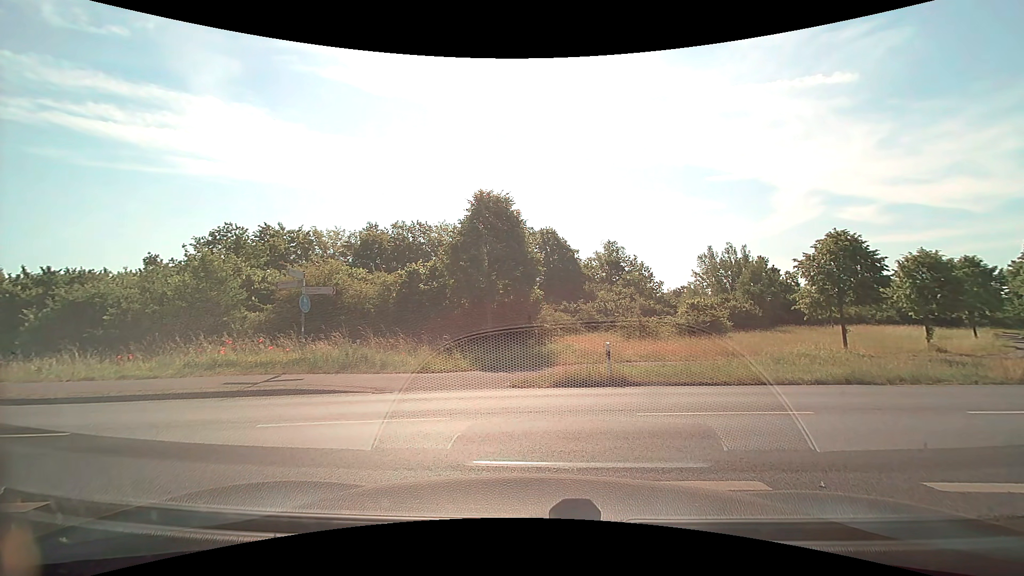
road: tertiary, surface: asphalt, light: Day
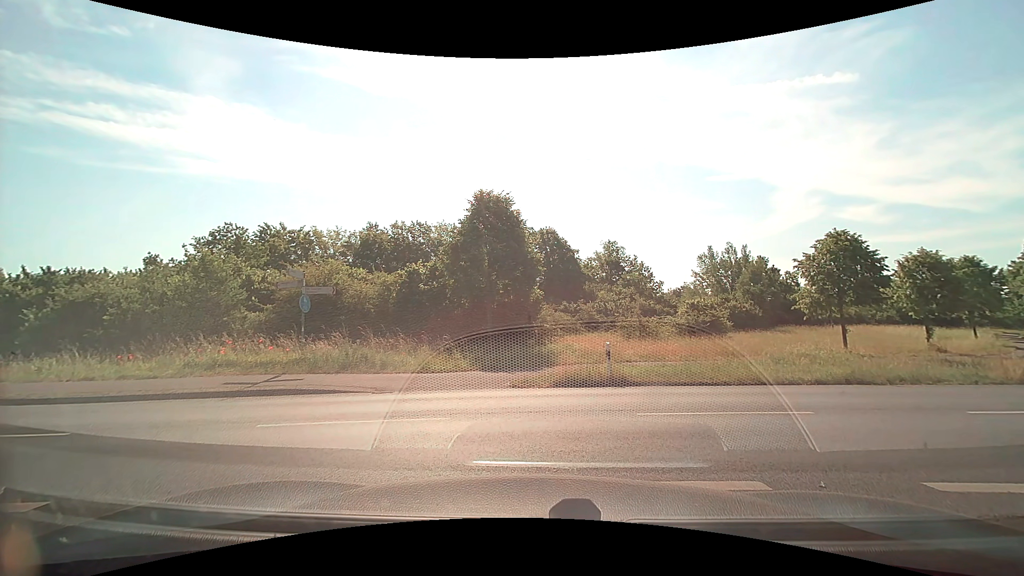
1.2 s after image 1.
(0.0, 0.0) m; 0°
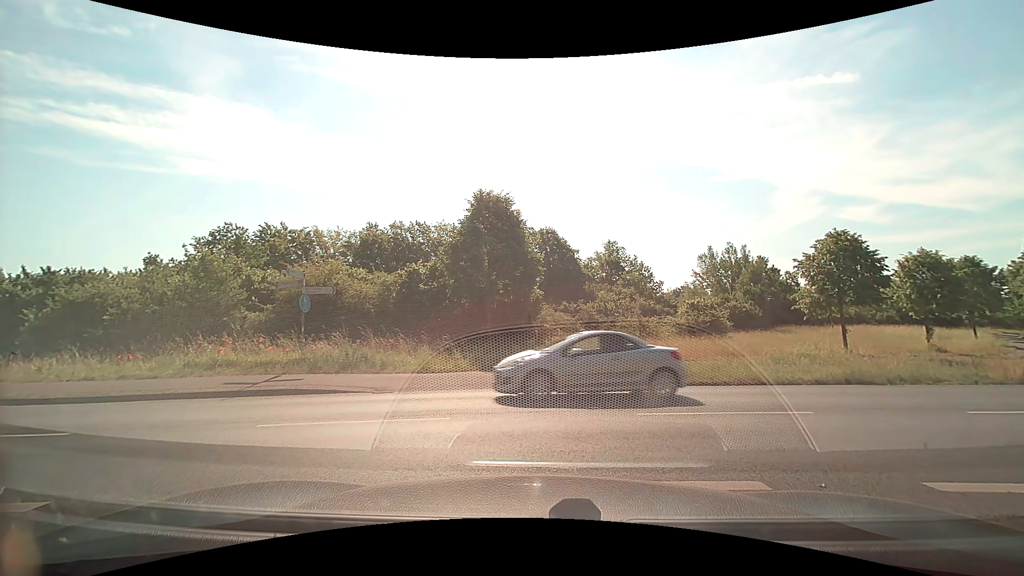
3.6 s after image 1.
(0.0, 0.0) m; 0°
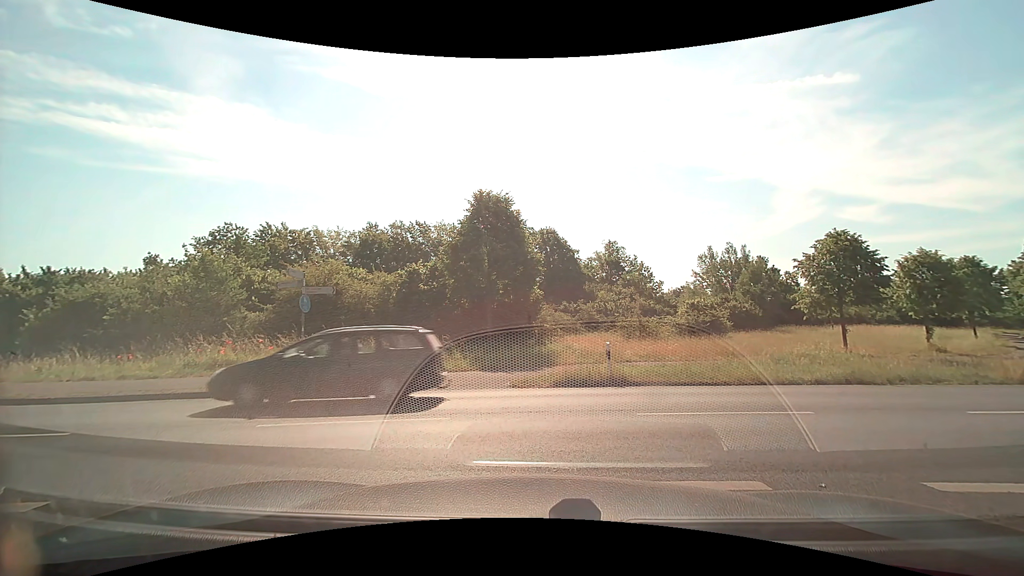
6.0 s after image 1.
(0.0, 0.0) m; 0°
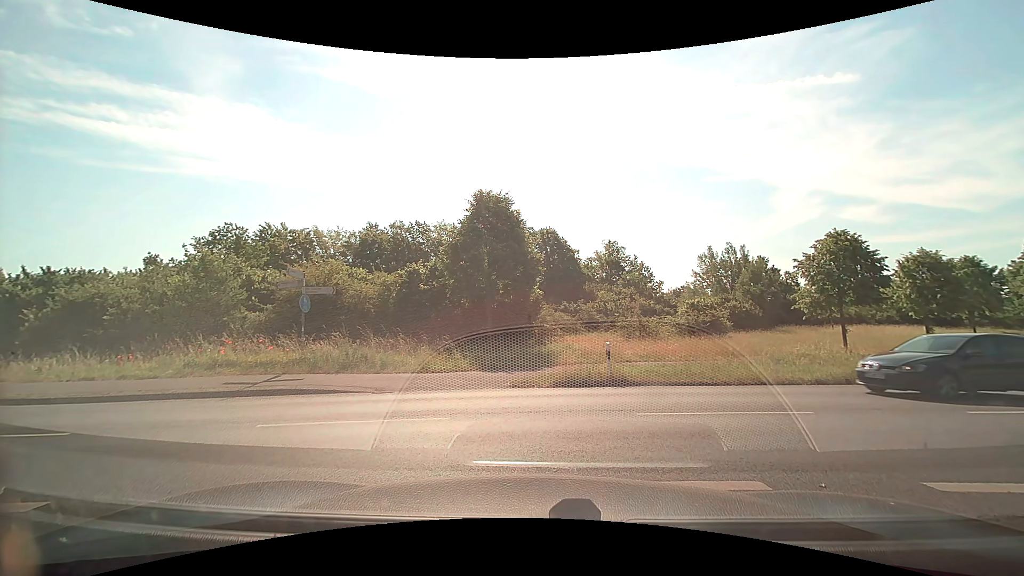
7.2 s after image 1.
(0.0, 0.0) m; 0°
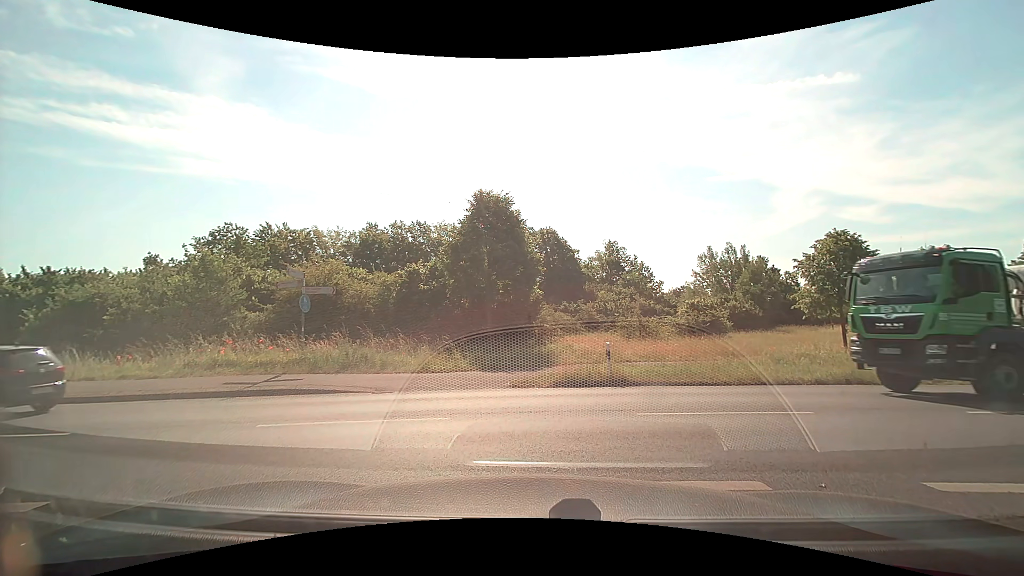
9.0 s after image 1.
(0.0, 0.0) m; 0°
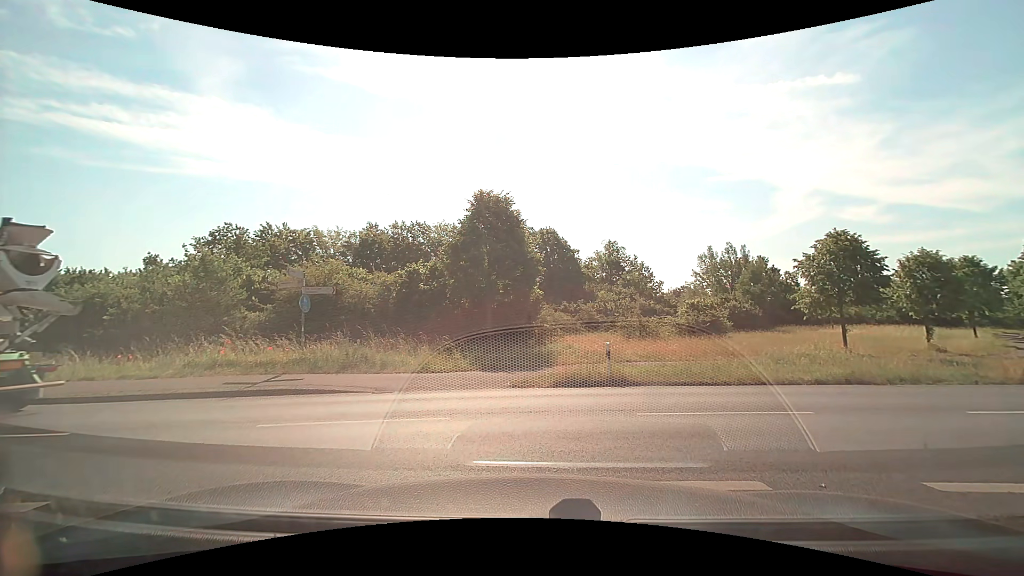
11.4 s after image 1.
(0.0, 0.0) m; 0°
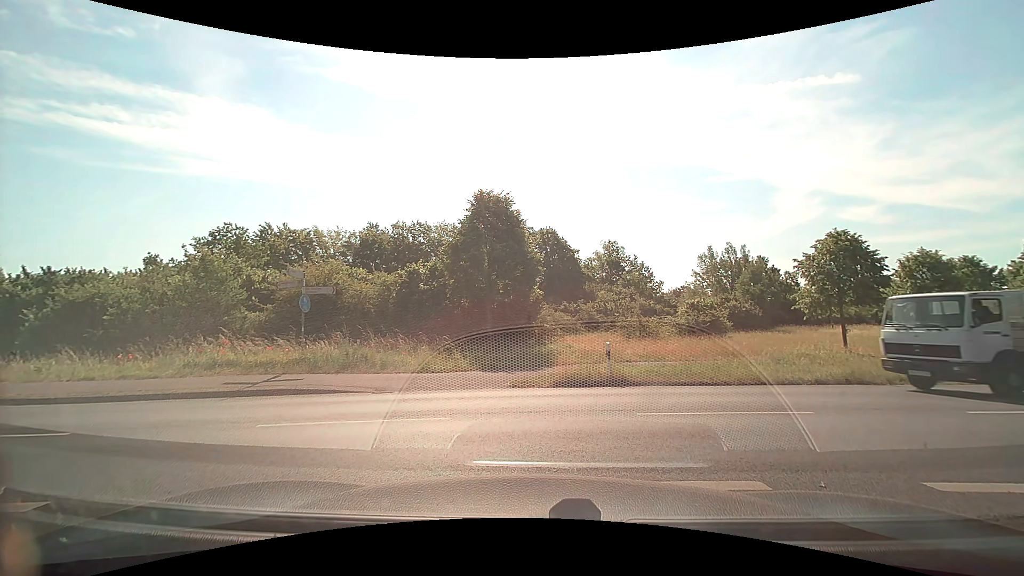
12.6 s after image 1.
(0.0, 0.0) m; 0°
(-4, +9) (-13, +12) (-23, +15) (-32, +17) (-41, +21) (-50, +27) (-58, +33) (-64, +40) (-70, +49) (-75, +57) m
